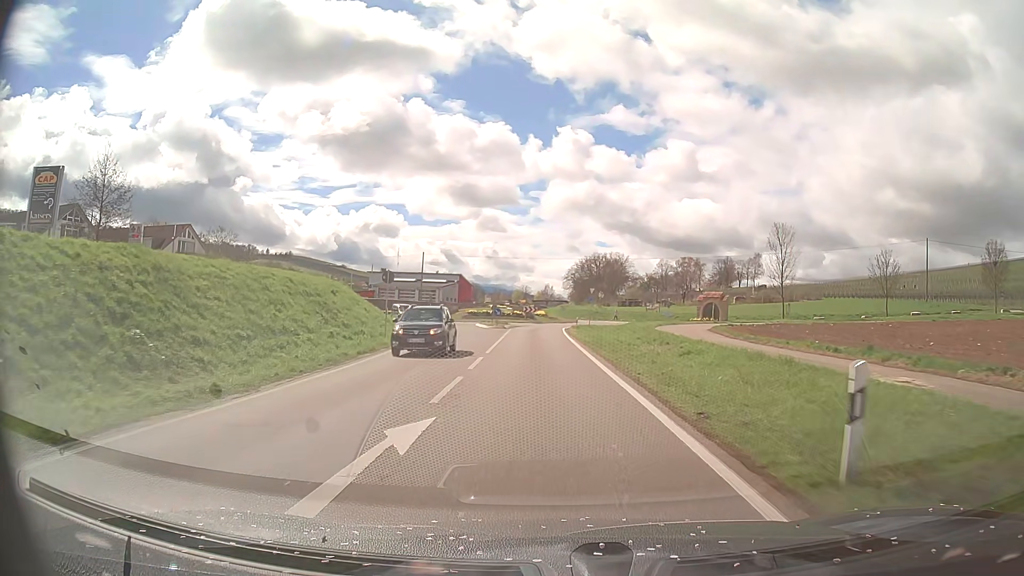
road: primary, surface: asphalt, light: Day
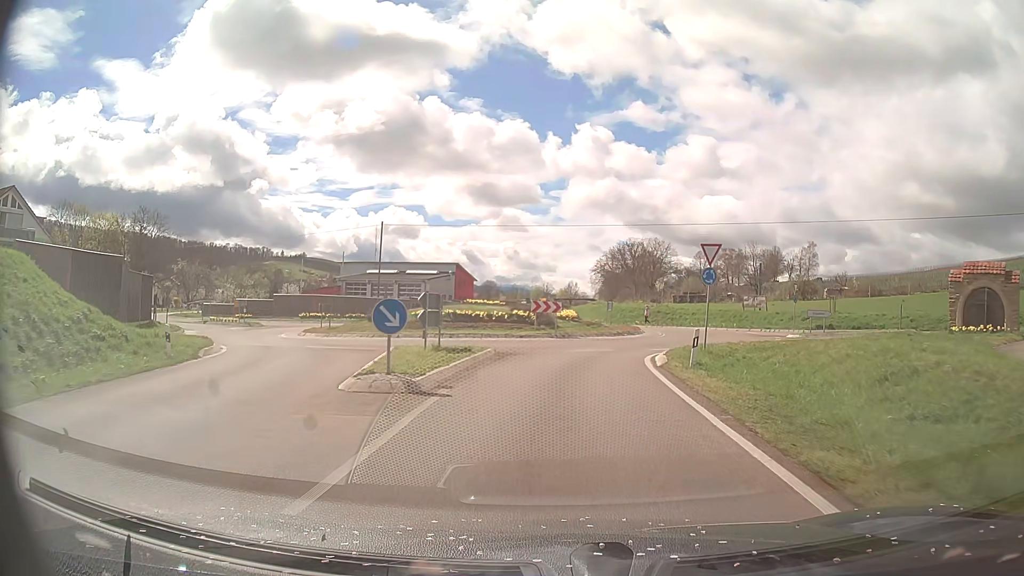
(-1.0, +37.2) m; -2°
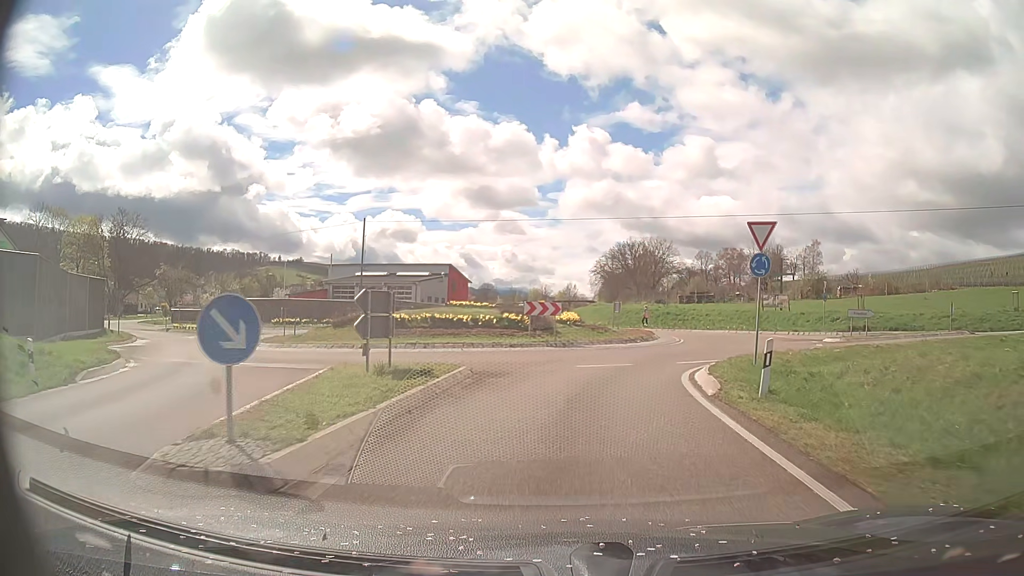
(0.0, +5.6) m; 0°
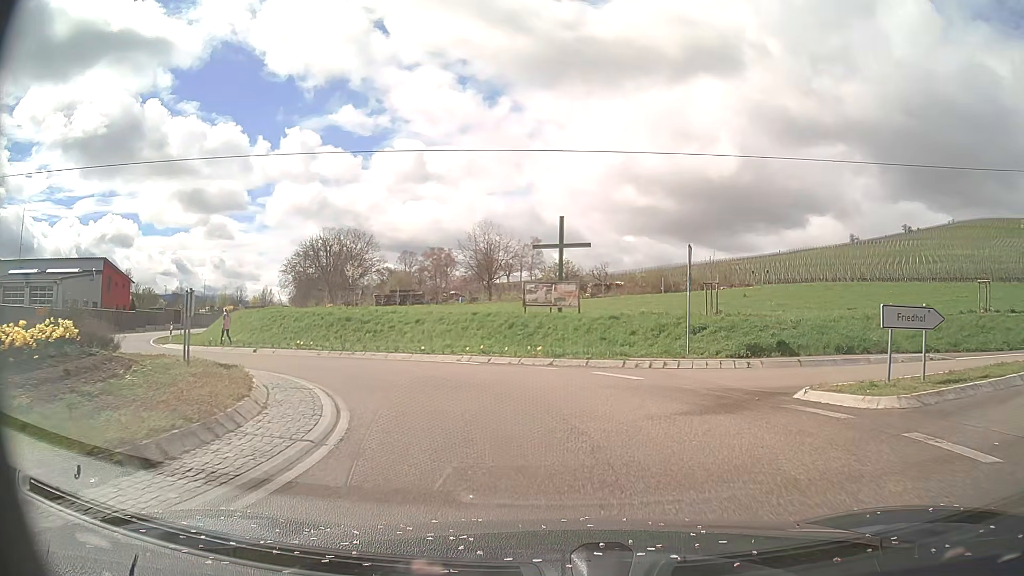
(+3.9, +23.0) m; +25°
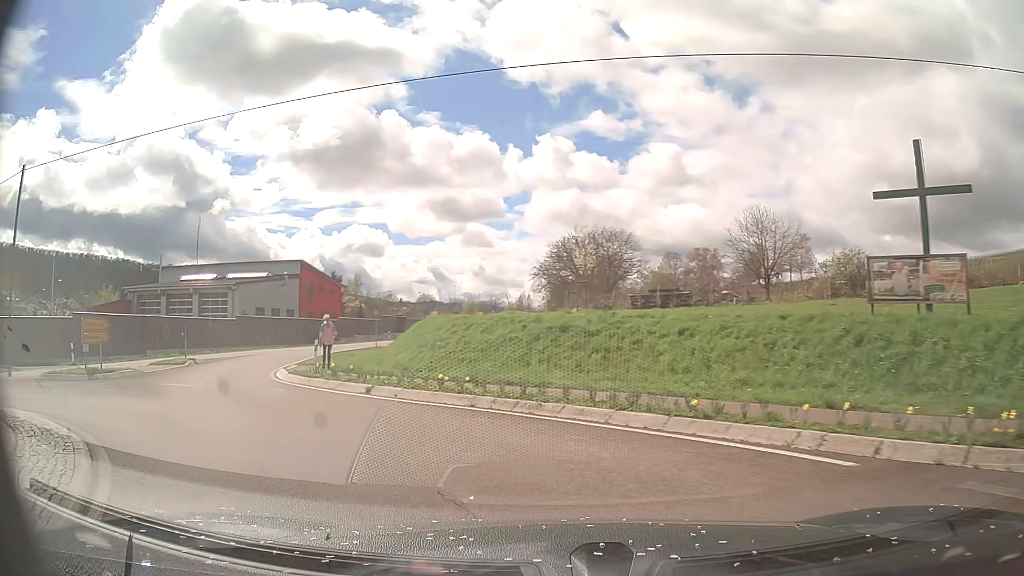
(-1.5, +12.2) m; -21°
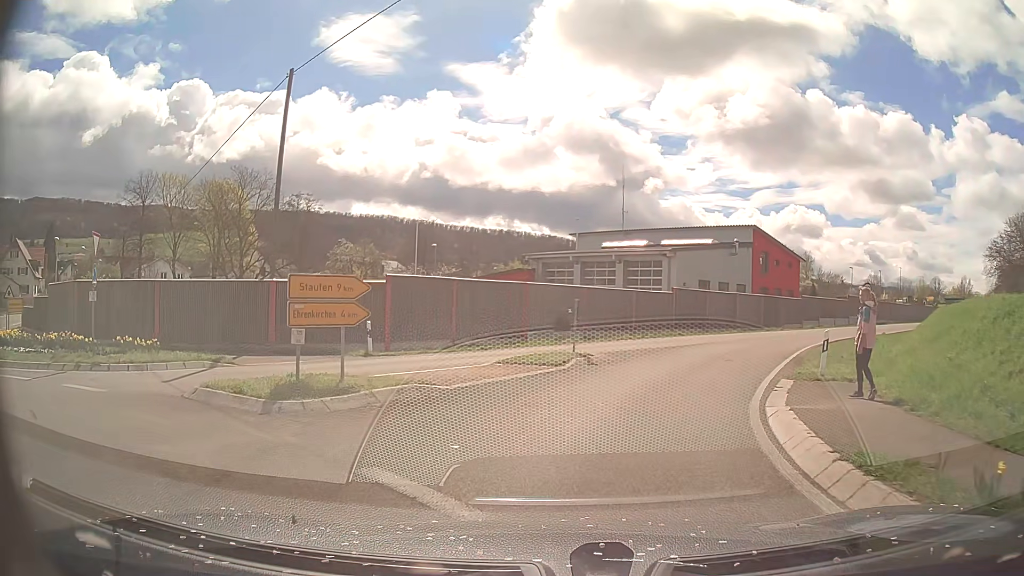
(-4.9, +12.0) m; -39°
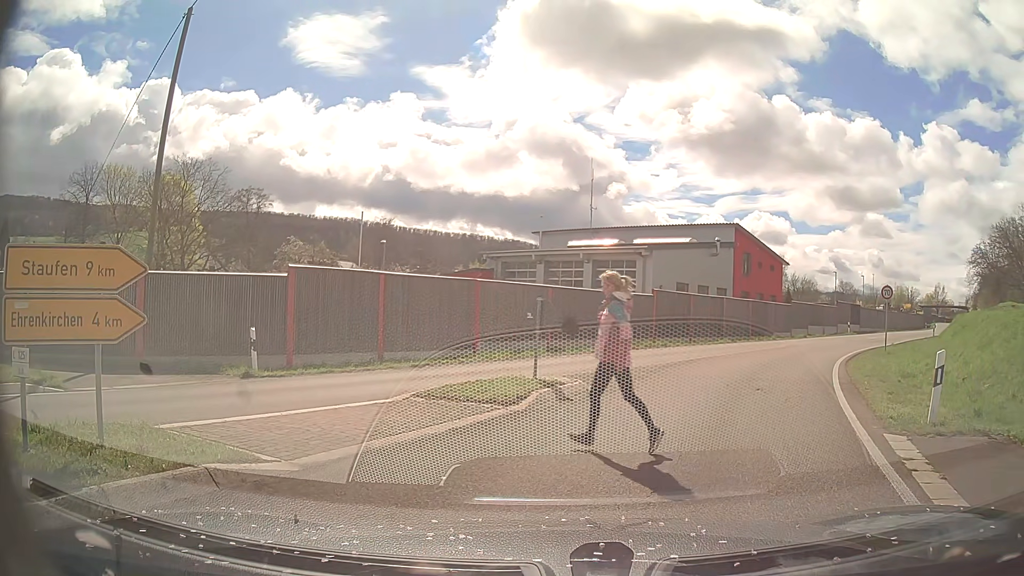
(+0.1, +5.3) m; +3°
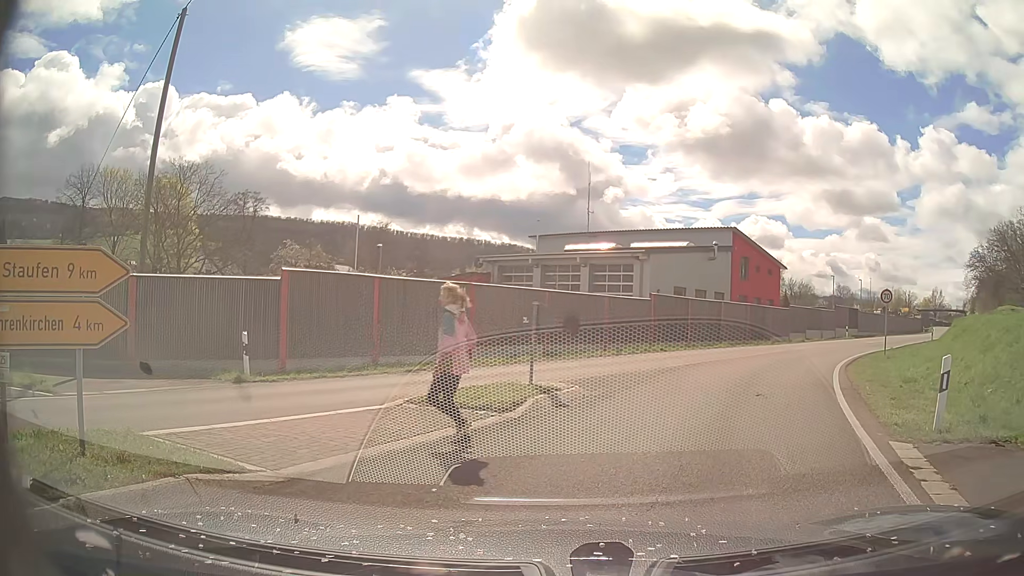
(0.0, +0.3) m; 0°
(+1, +10) (+5, +19) (+10, +28) (+16, +36) (+22, +44) (+29, +51) (+35, +59) (+42, +66) (+49, +74) (+55, +82) m
